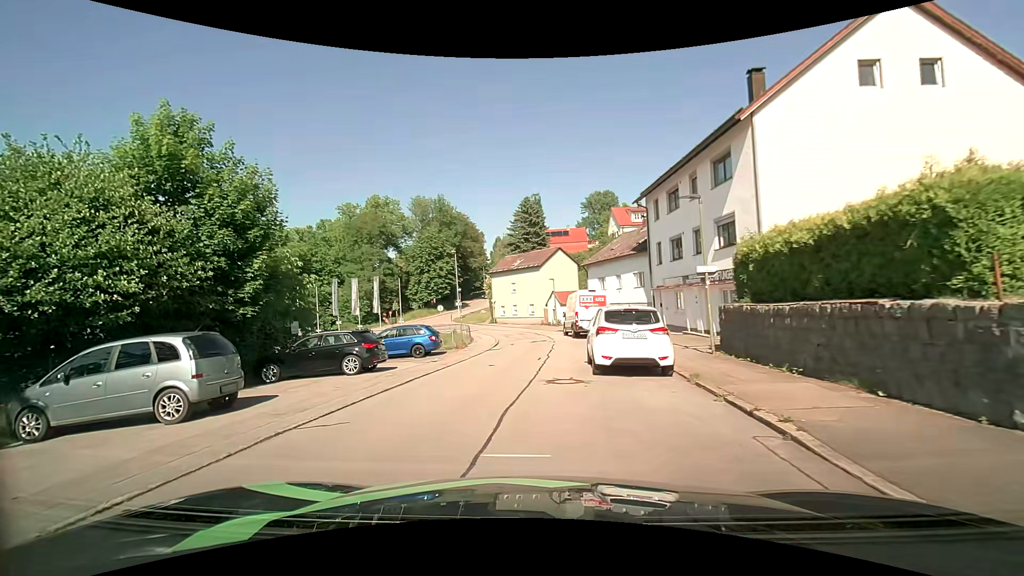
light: Day
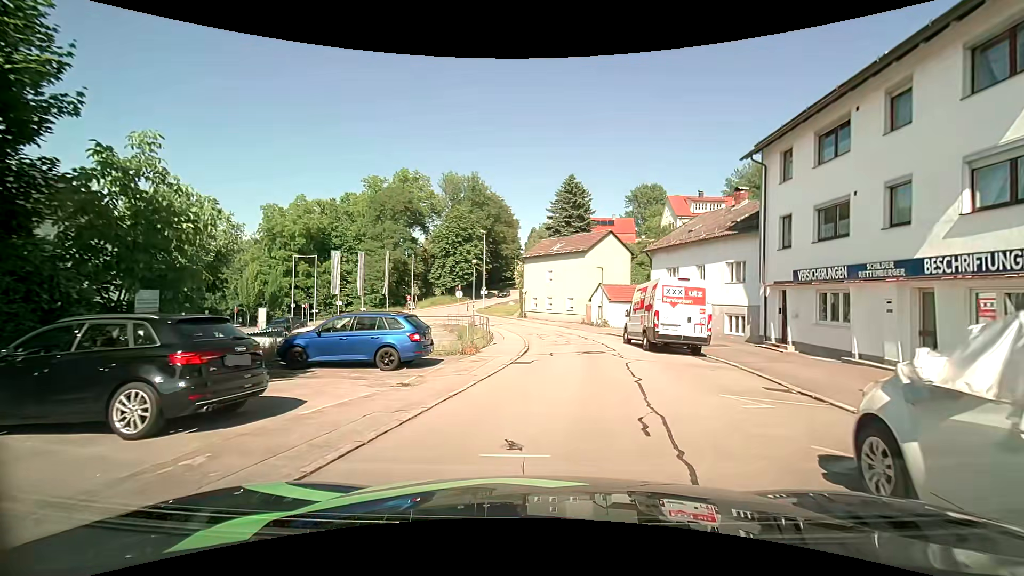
(-0.5, +10.3) m; -2°
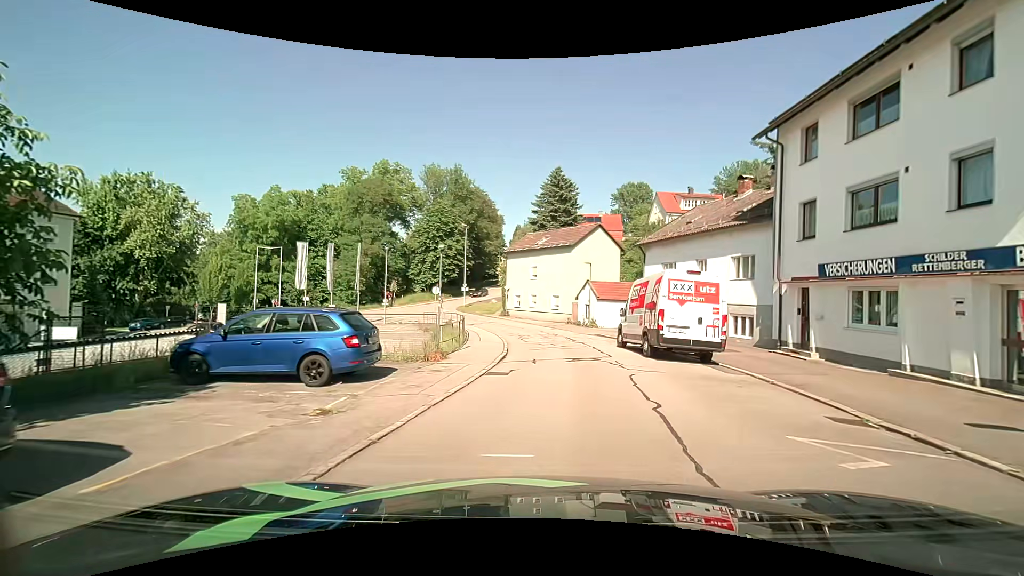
(+0.1, +3.2) m; +2°
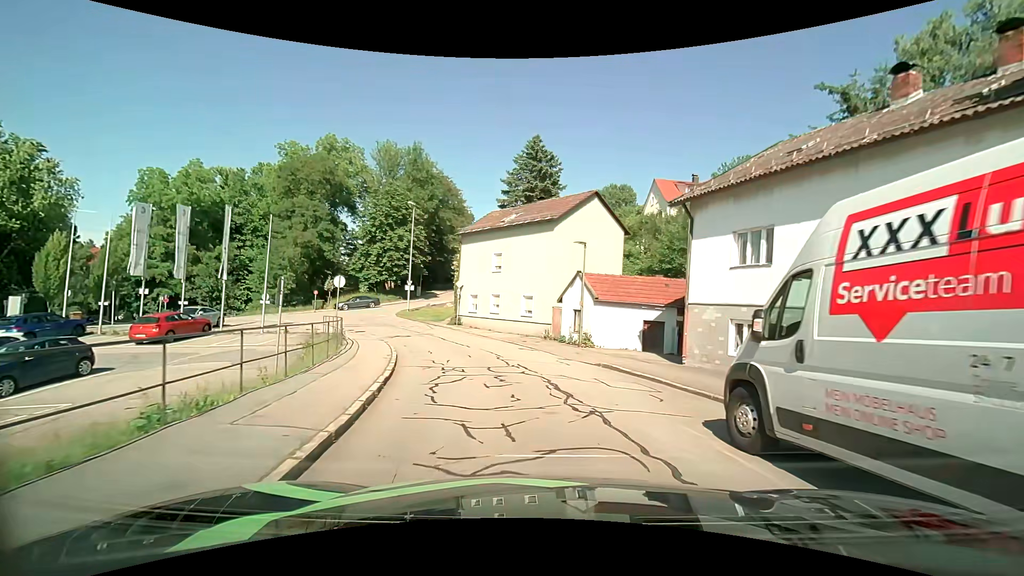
(+0.6, +14.7) m; +3°
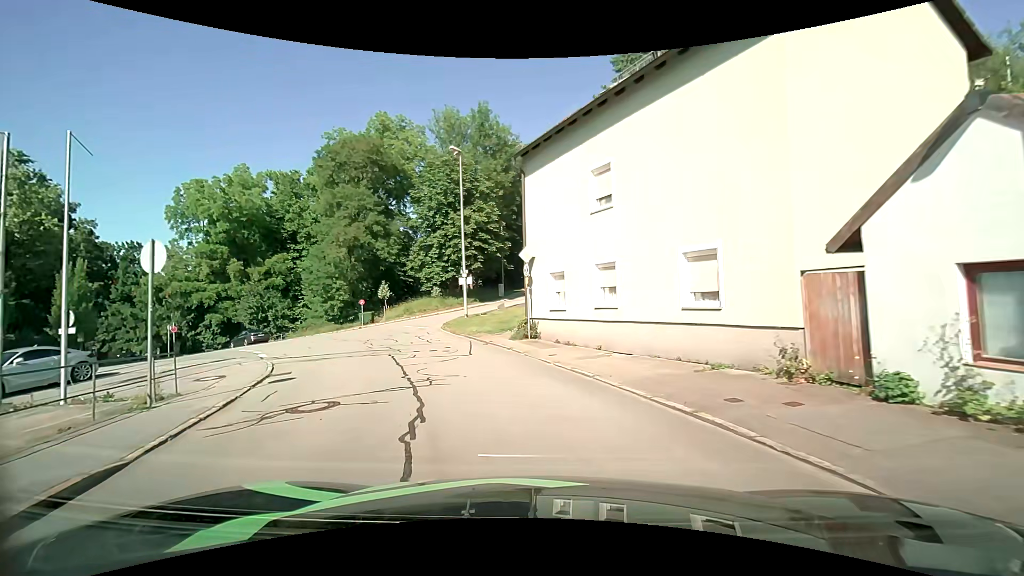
(-1.0, +18.1) m; -10°
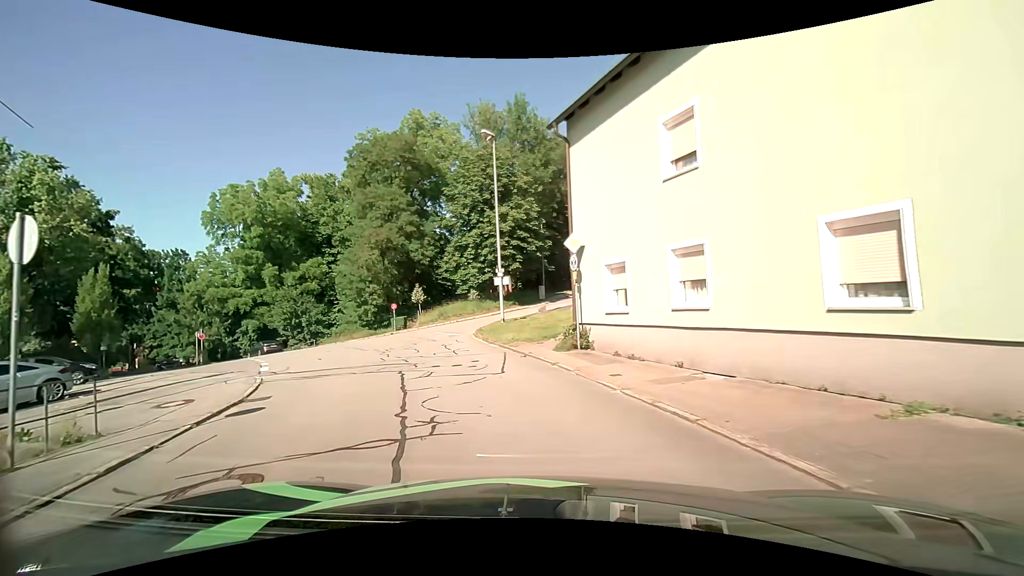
(-0.2, +3.5) m; -5°
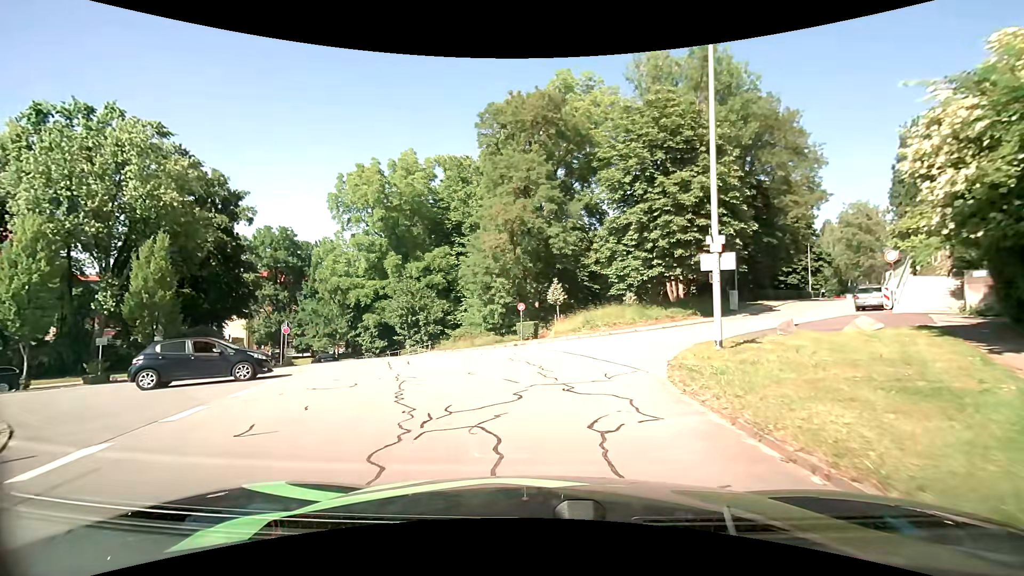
(-2.4, +12.7) m; -17°
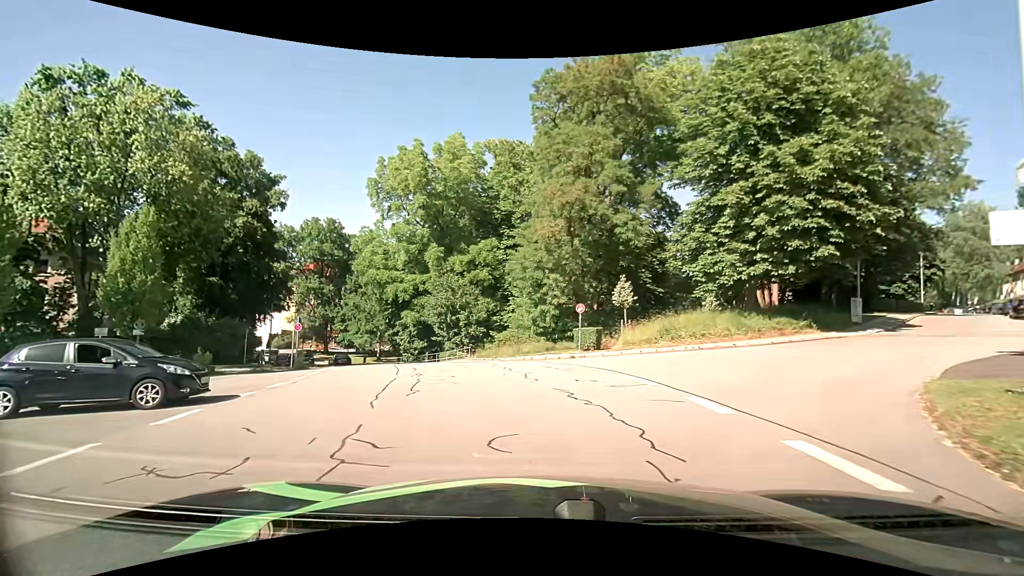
(-0.4, +6.3) m; -7°
